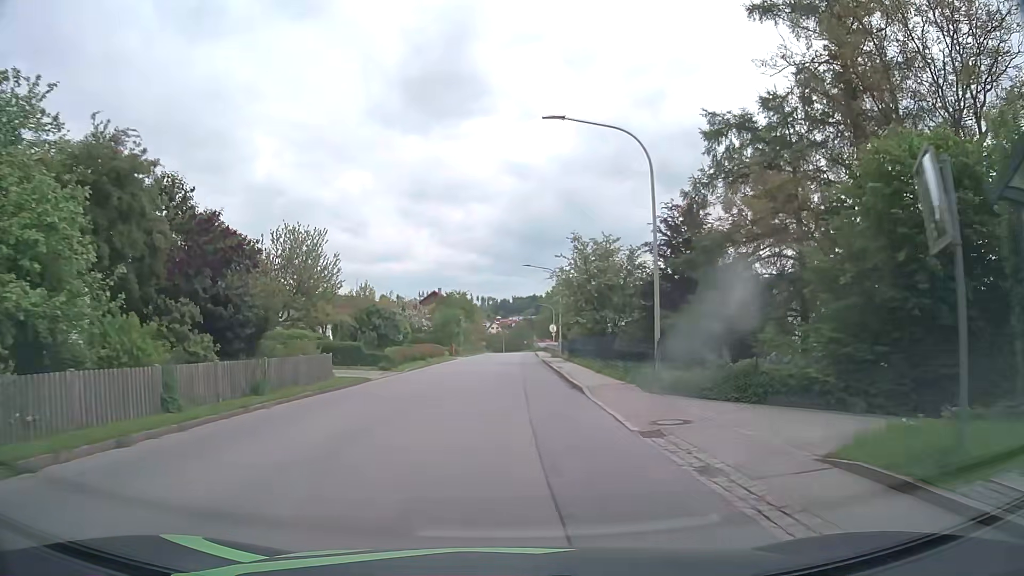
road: tertiary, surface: asphalt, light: Day
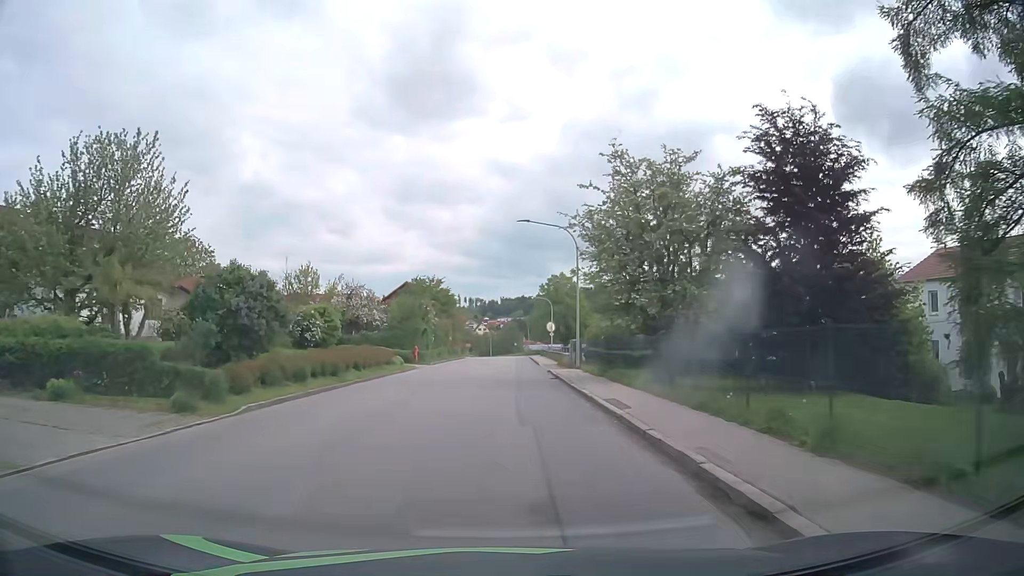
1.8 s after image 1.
(+0.3, +19.9) m; +2°
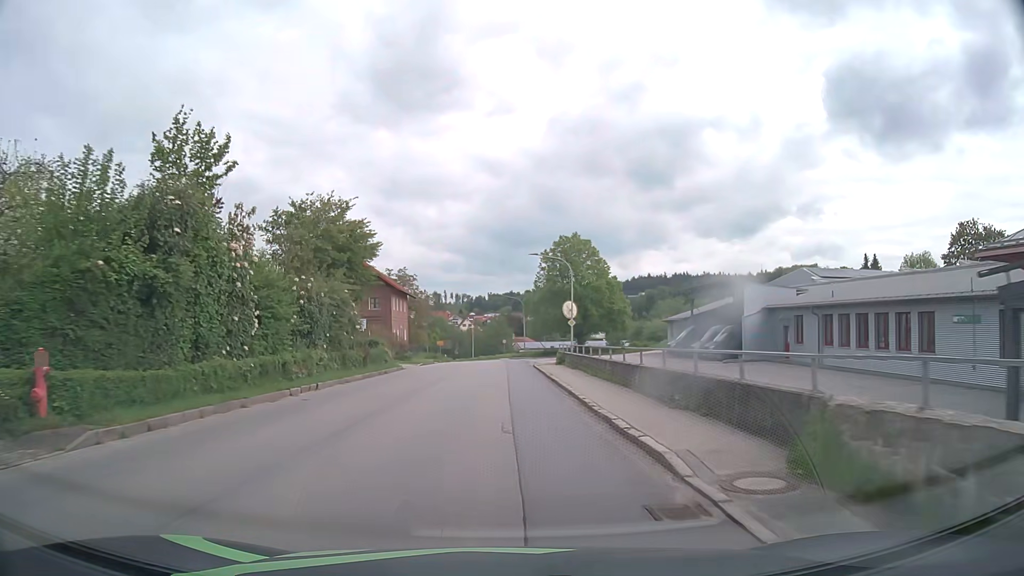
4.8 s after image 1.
(+0.2, +37.8) m; +1°
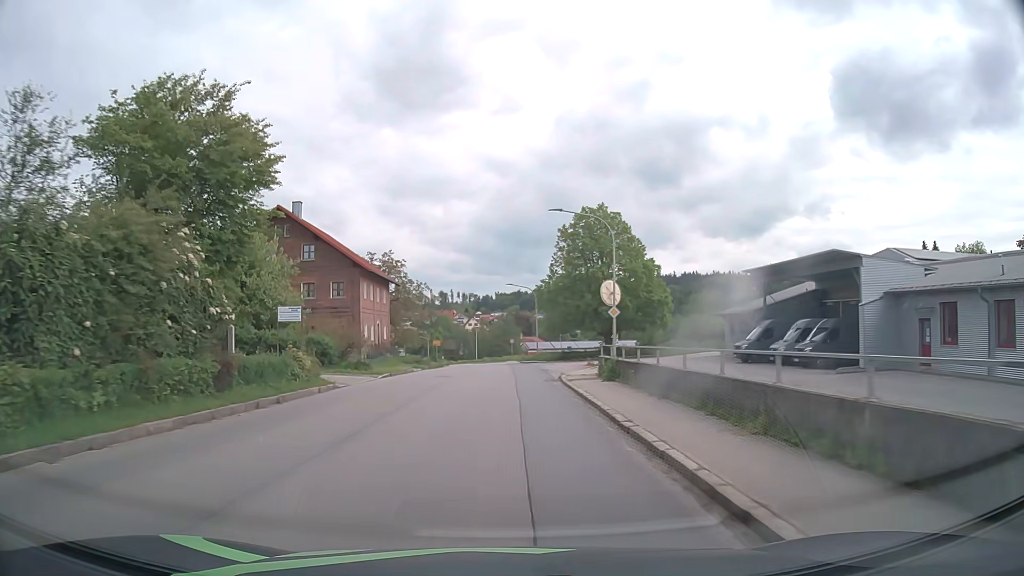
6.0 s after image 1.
(-0.1, +15.5) m; -1°
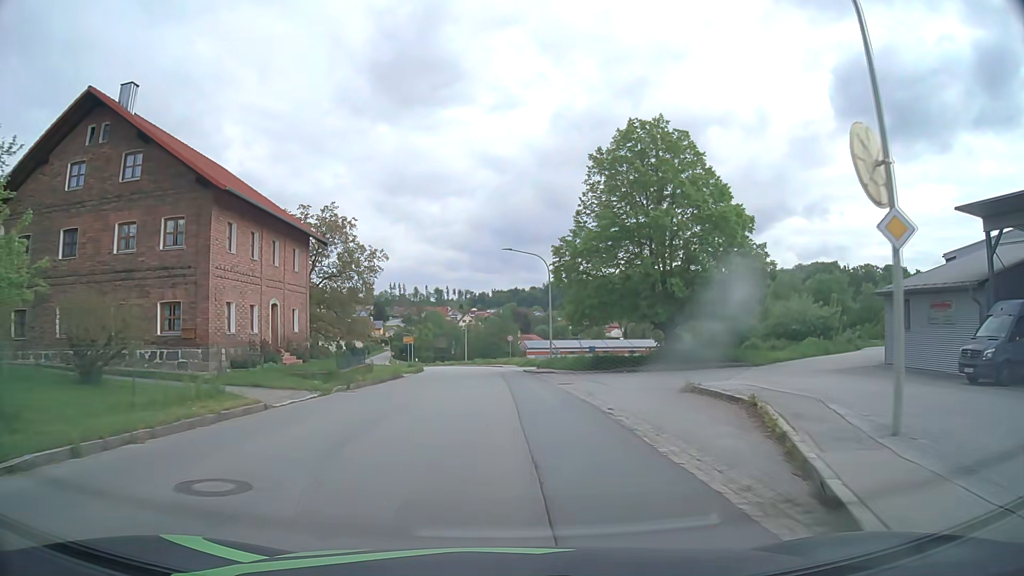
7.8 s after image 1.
(-0.1, +23.0) m; 0°
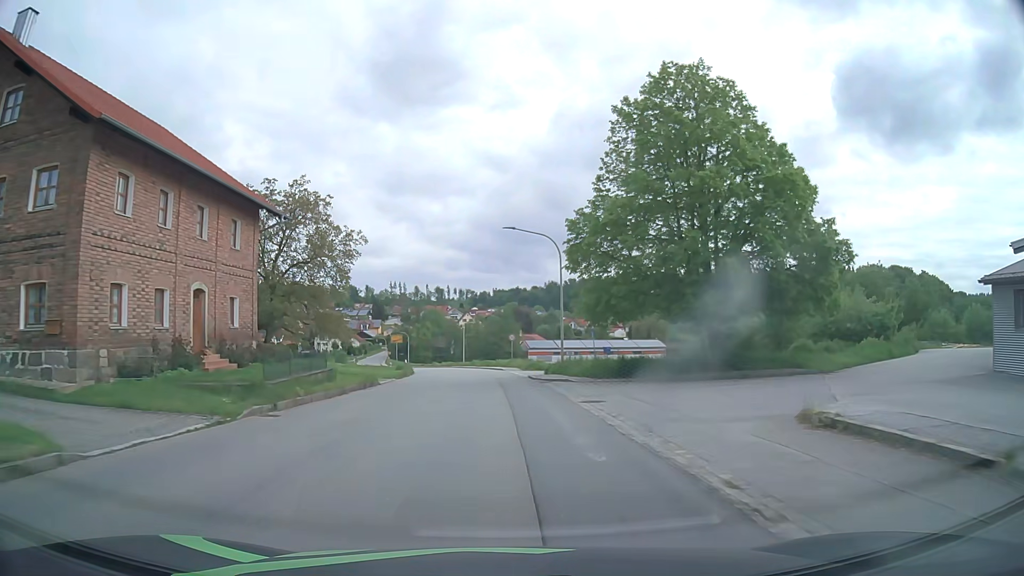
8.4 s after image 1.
(0.0, +7.6) m; 0°
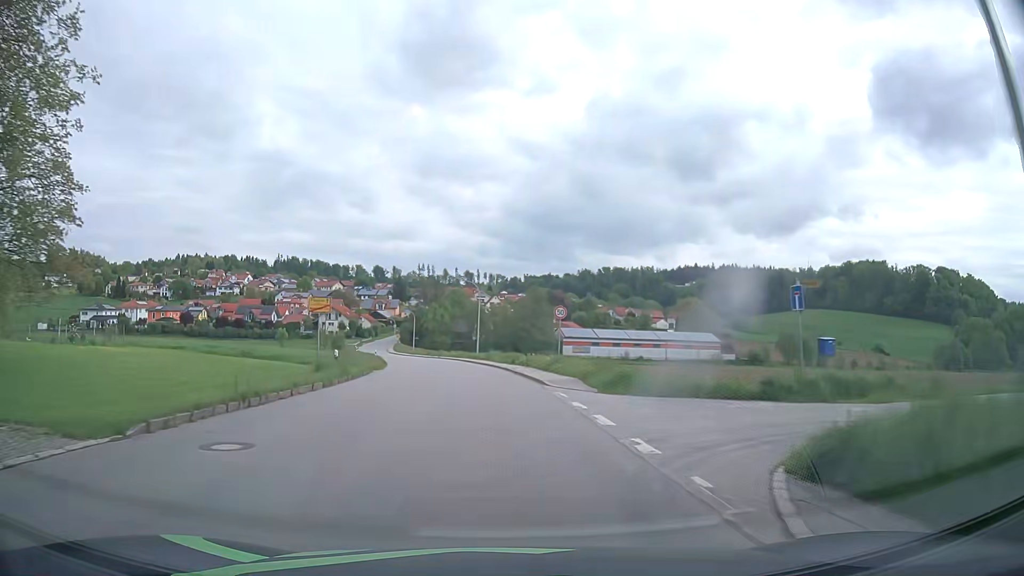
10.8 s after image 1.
(-0.5, +30.5) m; -1°
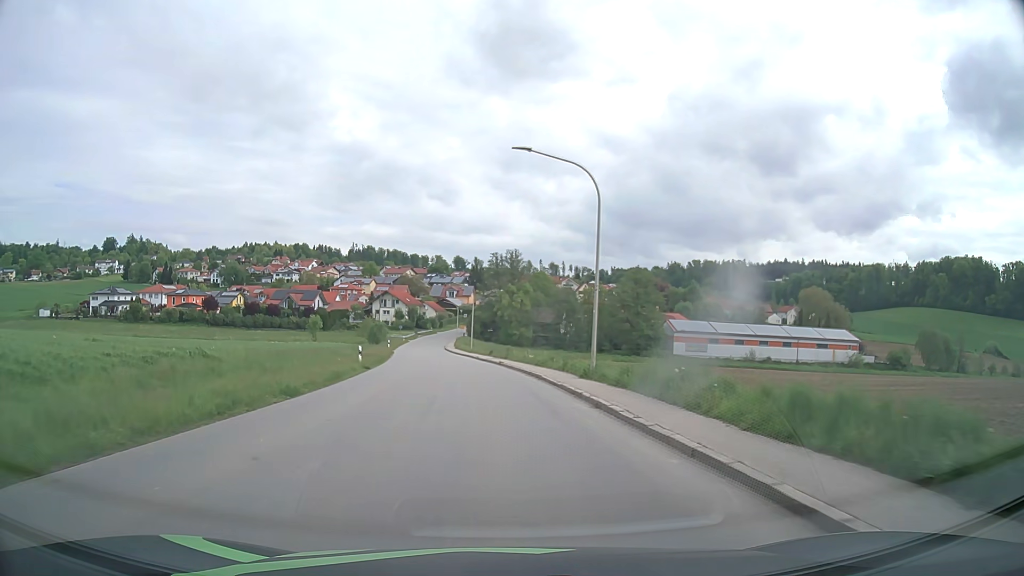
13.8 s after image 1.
(-3.2, +39.2) m; -8°
(0, +10) (-1, +20) (-2, +30) (-3, +40) (-4, +50) (-5, +60) (-7, +70) (-8, +80) (-9, +89) (-10, +99) m
